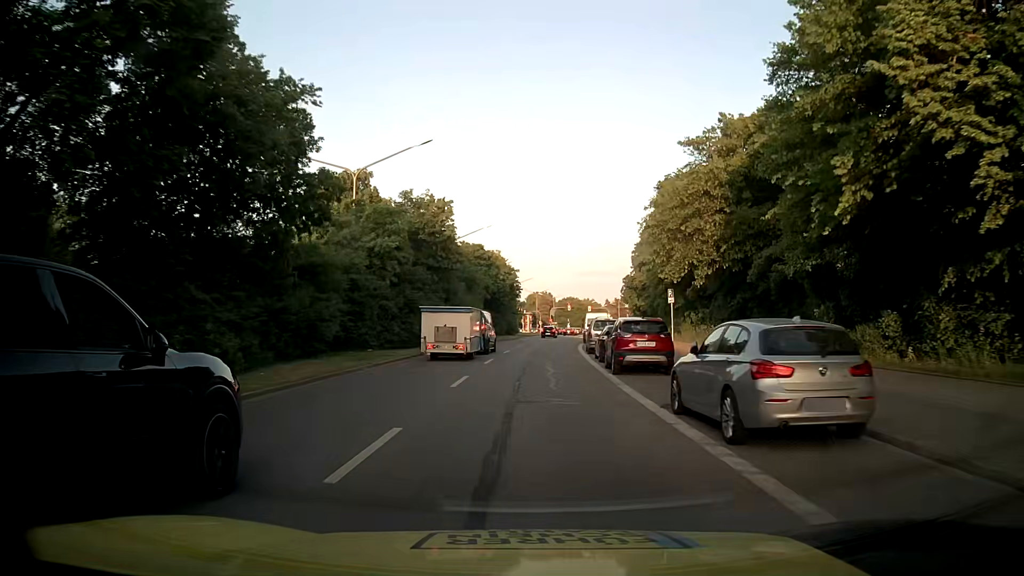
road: secondary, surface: asphalt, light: Day
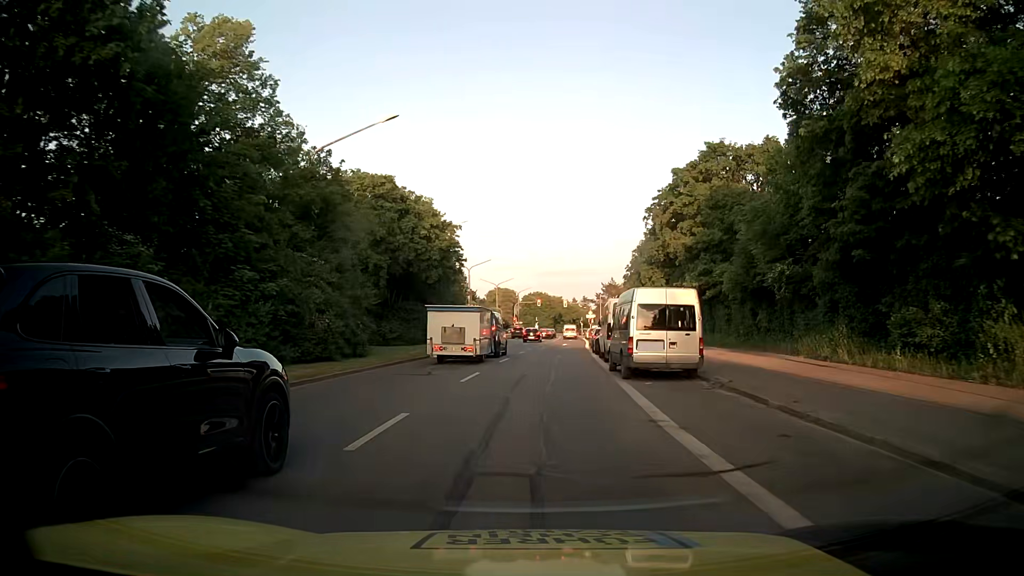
(+0.8, +34.4) m; +3°
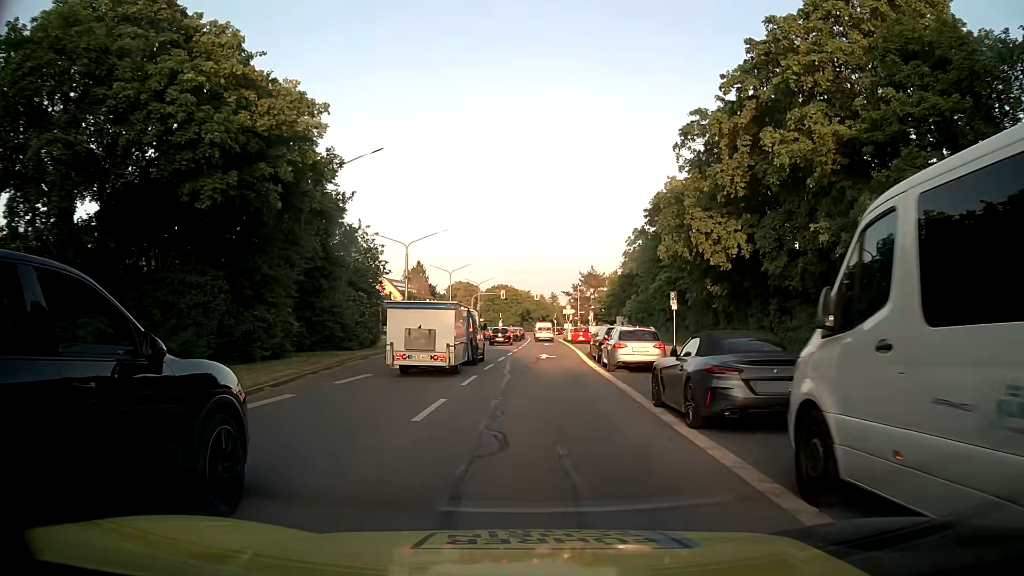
(+0.8, +24.2) m; +3°
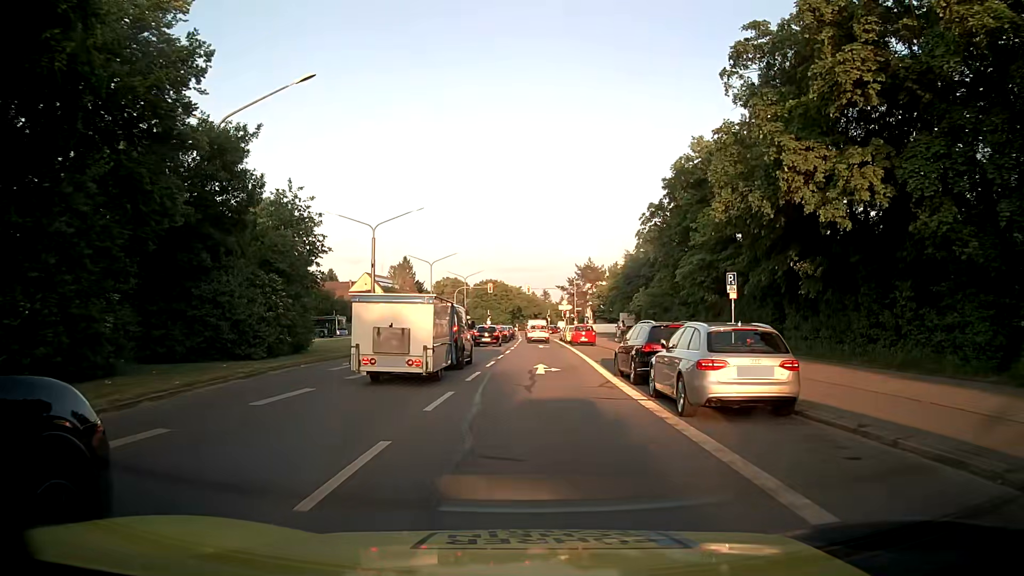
(+0.1, +10.9) m; +1°
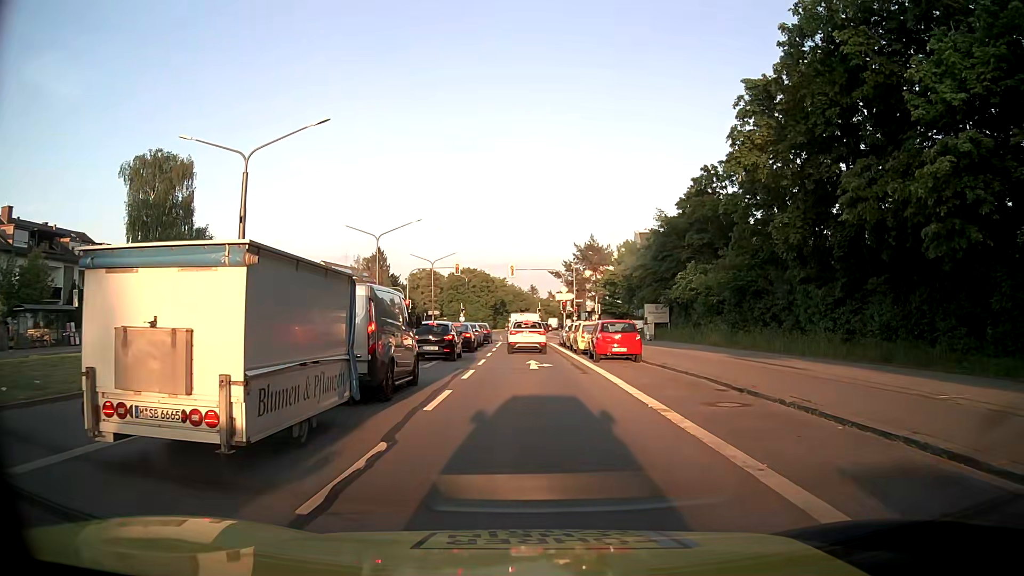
(+0.2, +23.8) m; +1°
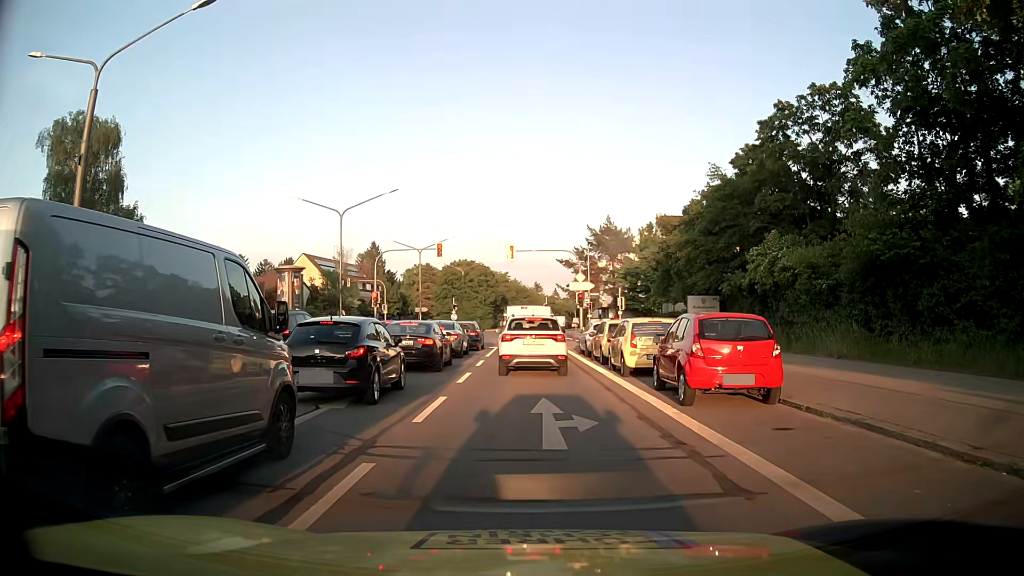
(-0.1, +13.0) m; -1°
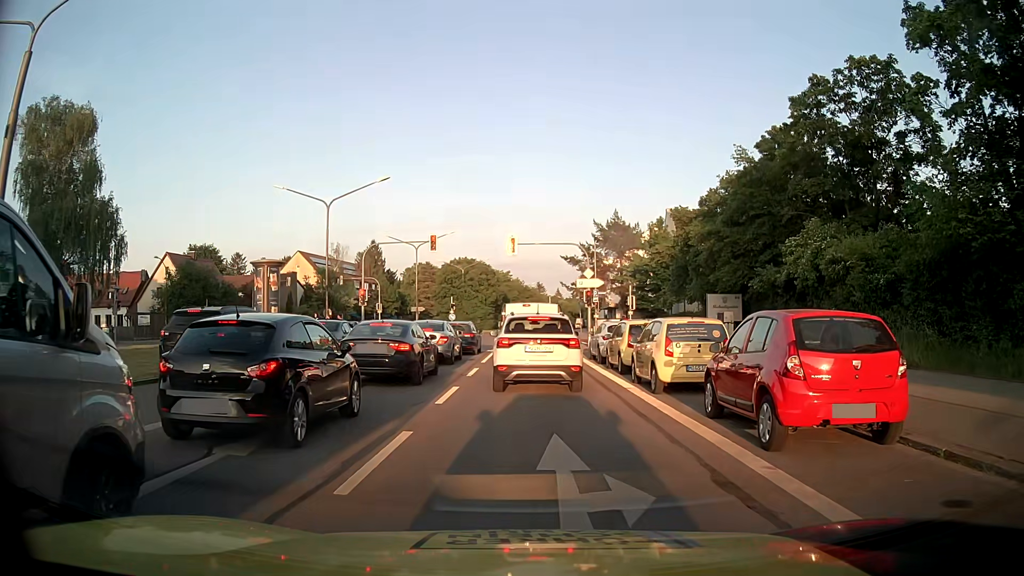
(0.0, +3.8) m; +1°
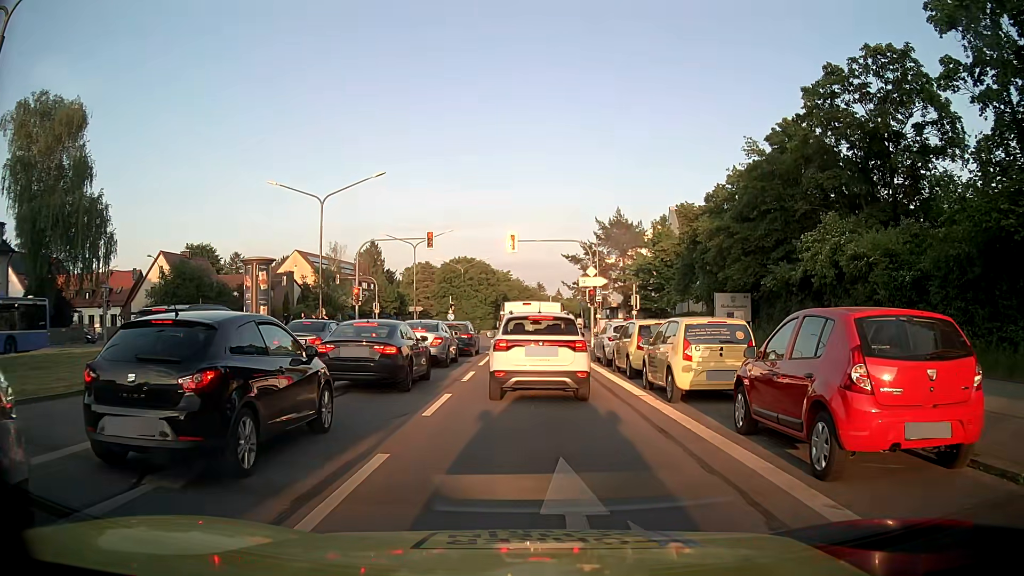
(0.0, +1.4) m; -2°
